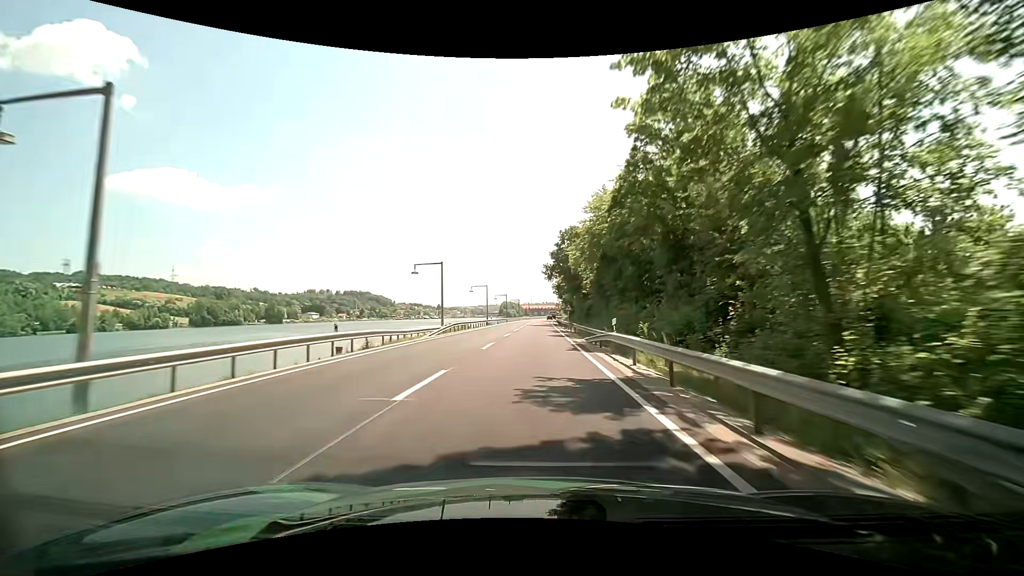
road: primary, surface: asphalt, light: Day
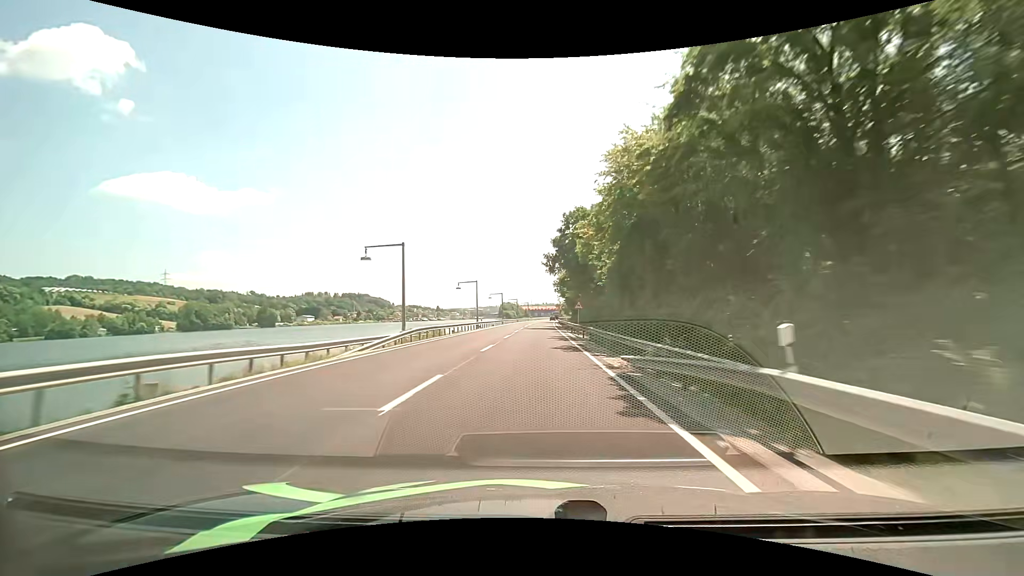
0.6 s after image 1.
(0.0, +12.8) m; 0°
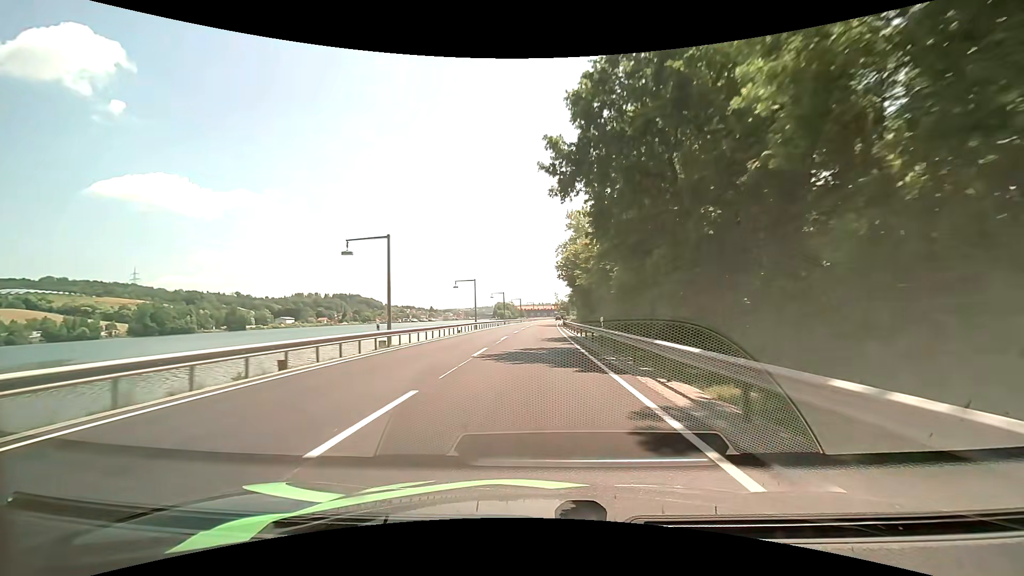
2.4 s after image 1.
(+0.2, +38.3) m; +1°
(0, +10) (0, +20) (0, +30) (0, +40) (0, +50) (0, +60) (0, +70) (+1, +80) (+1, +90) (+1, +100) m
